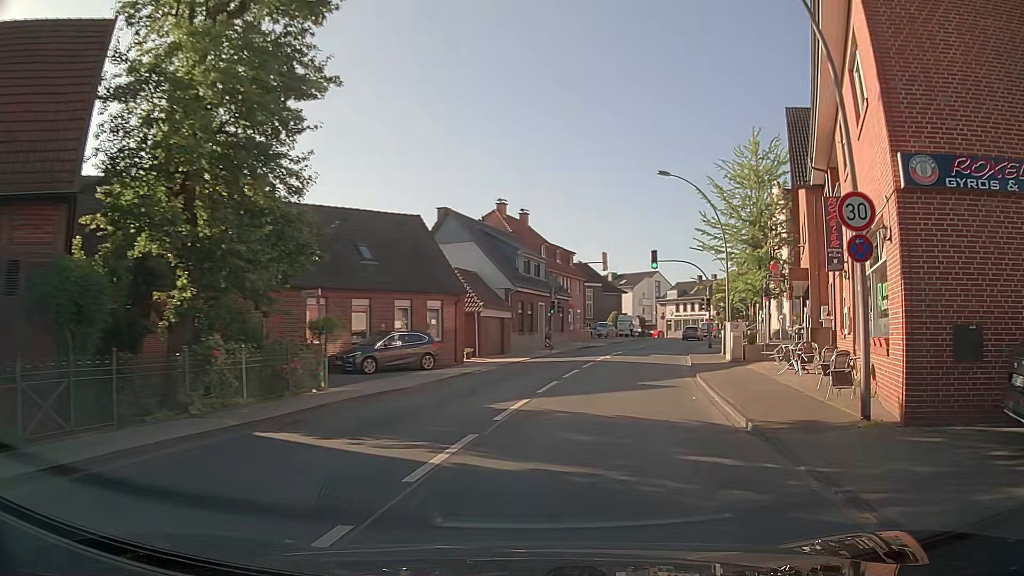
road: secondary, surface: asphalt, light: Day
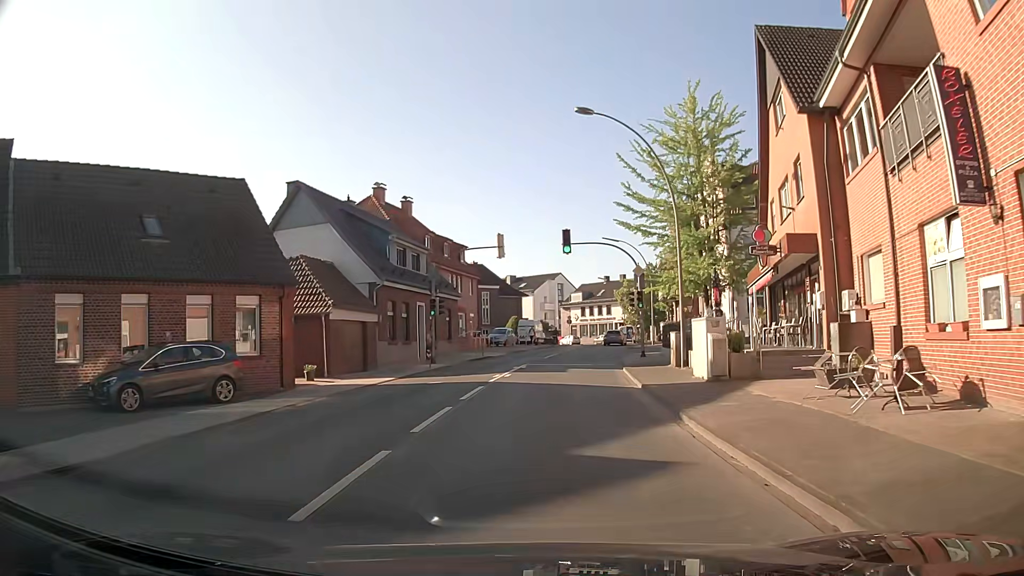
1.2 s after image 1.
(+1.0, +10.2) m; +9°
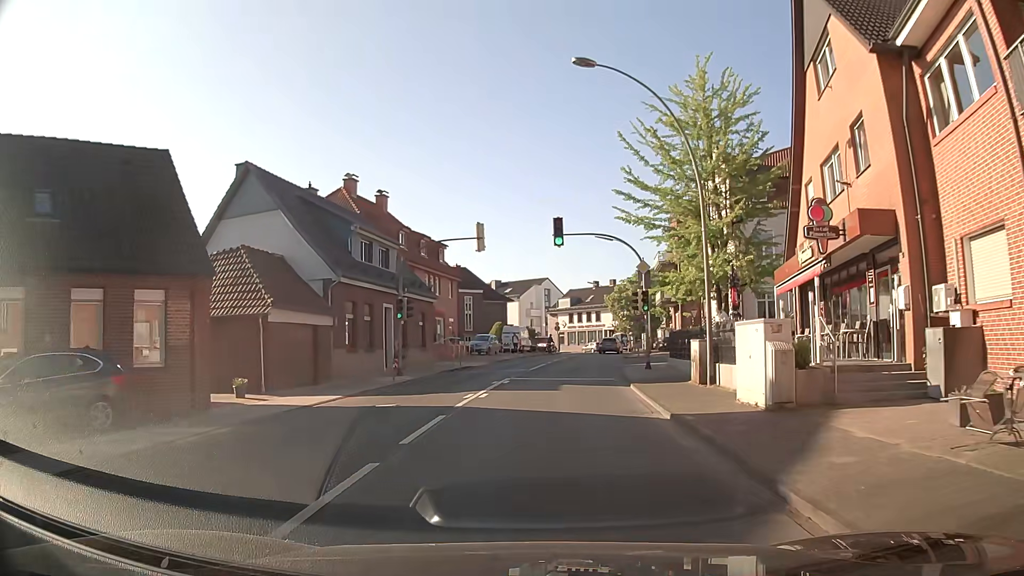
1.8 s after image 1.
(+0.1, +5.0) m; +1°
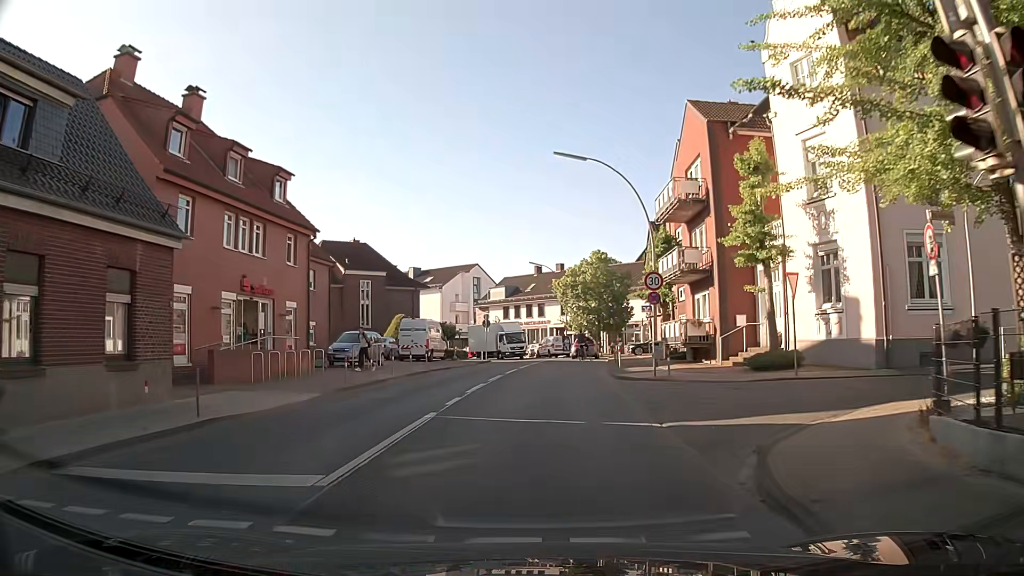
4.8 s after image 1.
(+1.2, +23.5) m; +6°
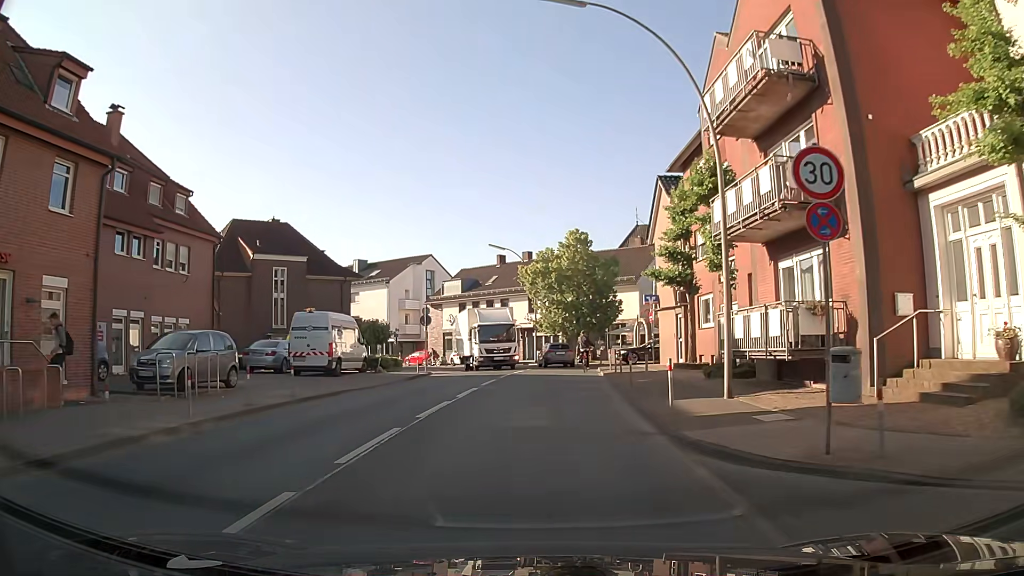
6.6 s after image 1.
(+0.4, +14.0) m; +2°
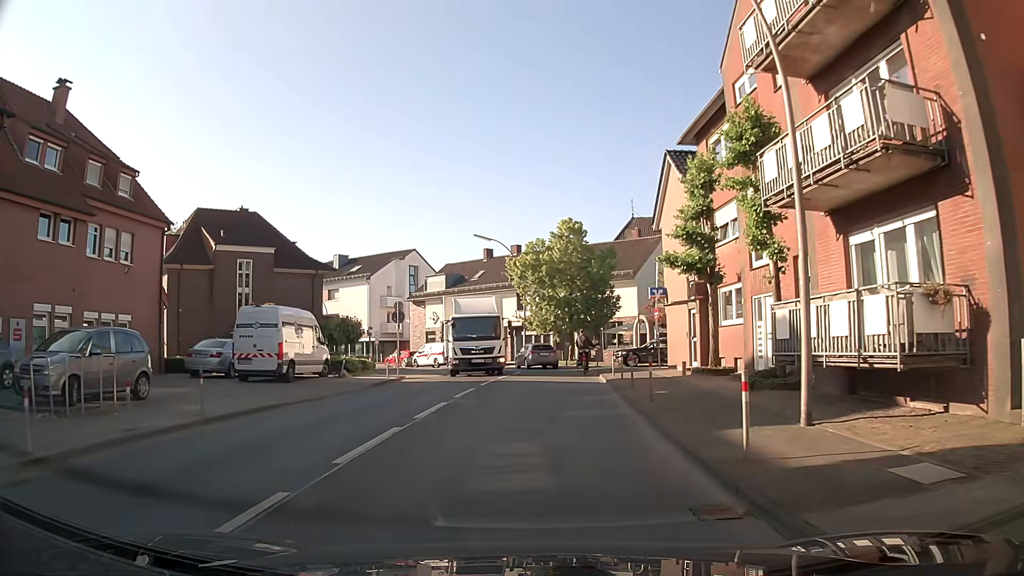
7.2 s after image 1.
(+0.1, +4.5) m; +1°
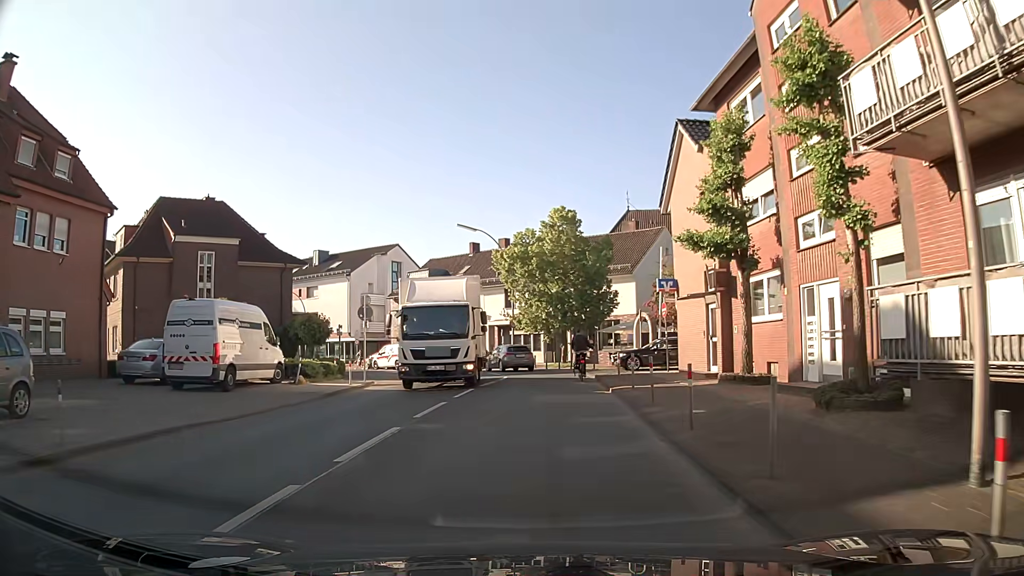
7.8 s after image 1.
(+0.1, +4.2) m; +2°
